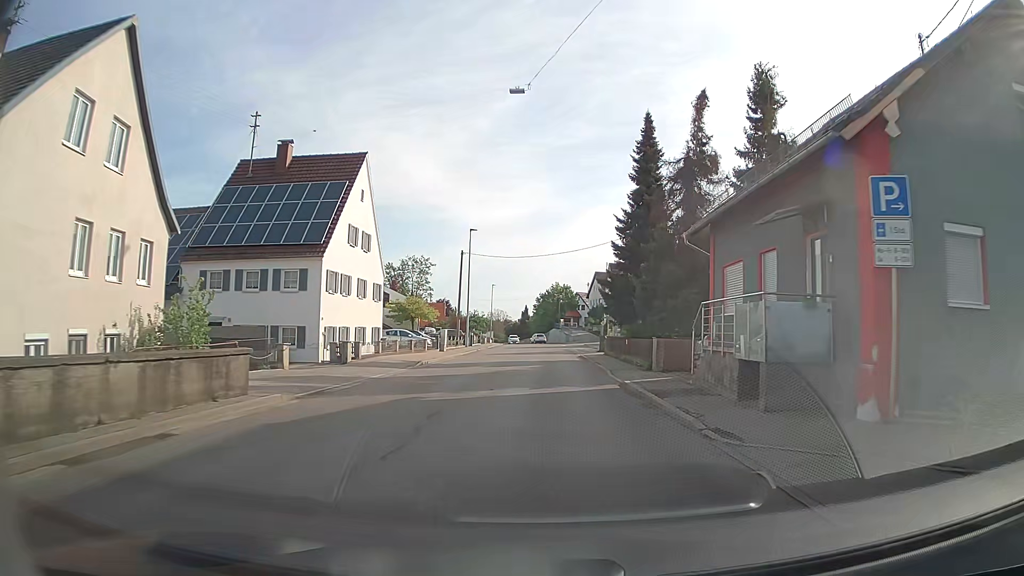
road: secondary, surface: asphalt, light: Day
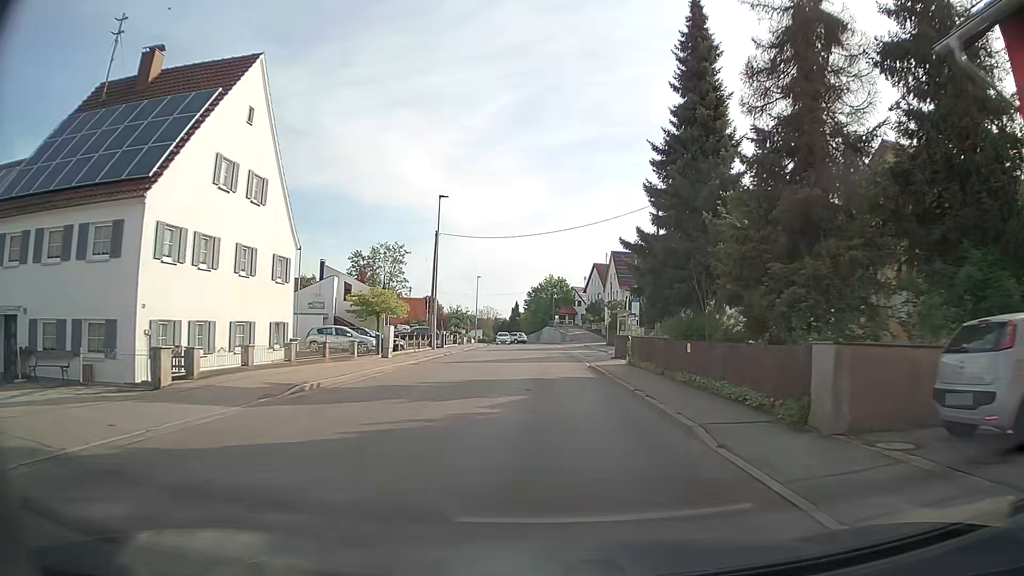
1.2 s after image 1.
(-0.1, +14.2) m; 0°
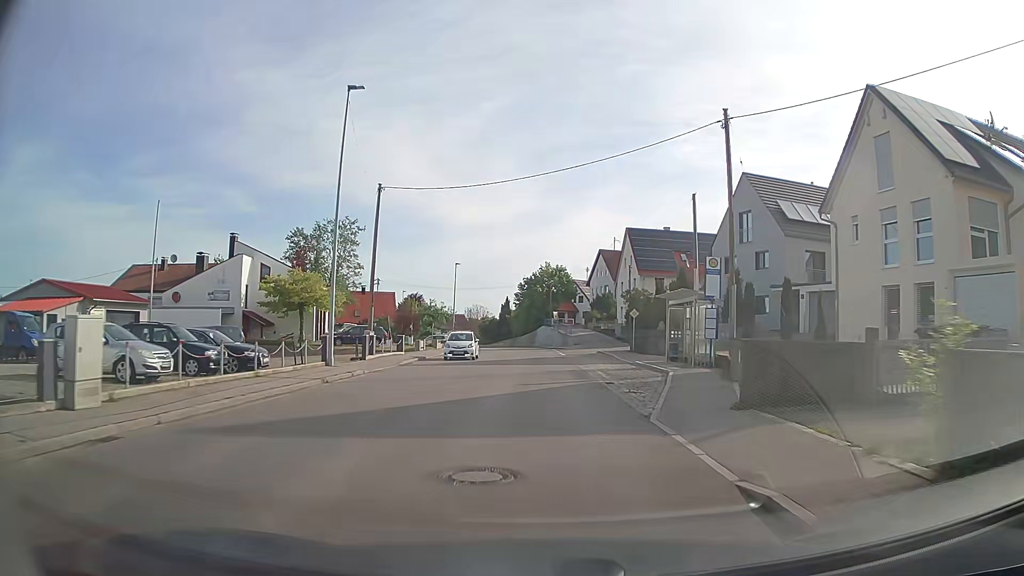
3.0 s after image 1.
(+0.1, +21.4) m; 0°
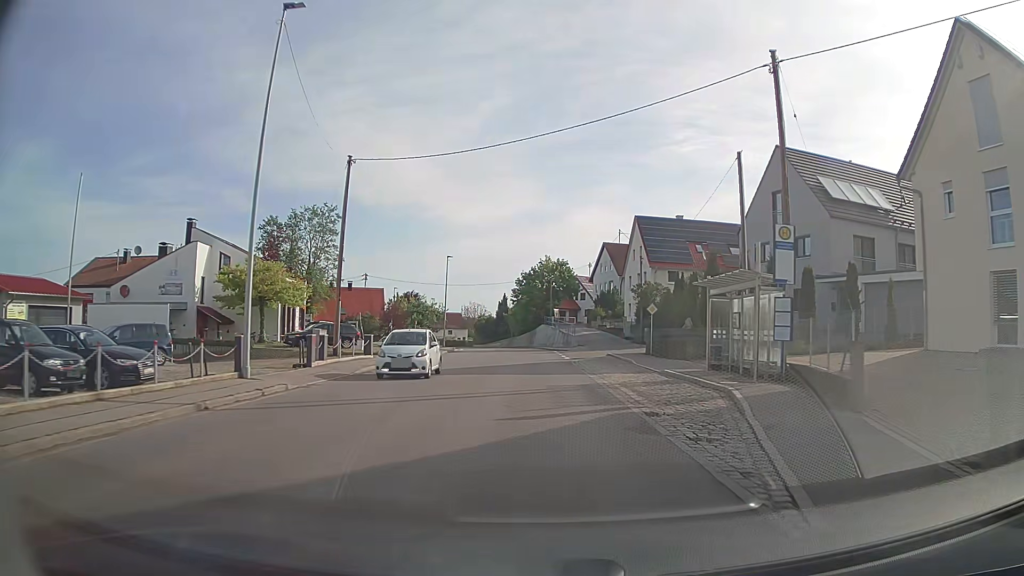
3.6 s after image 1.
(0.0, +7.1) m; 0°
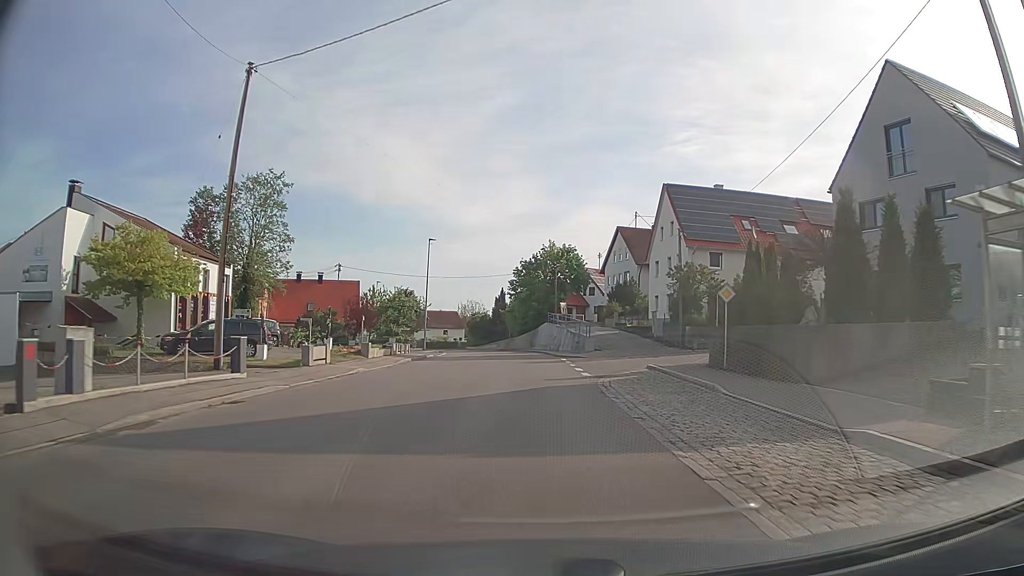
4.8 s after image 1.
(+0.1, +14.3) m; 0°
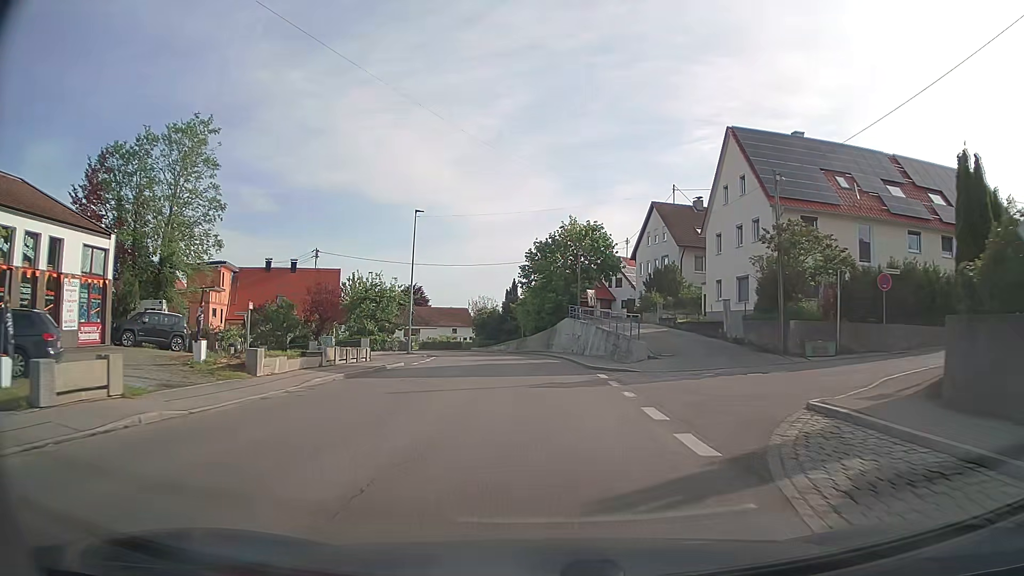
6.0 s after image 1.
(-0.2, +14.4) m; -2°
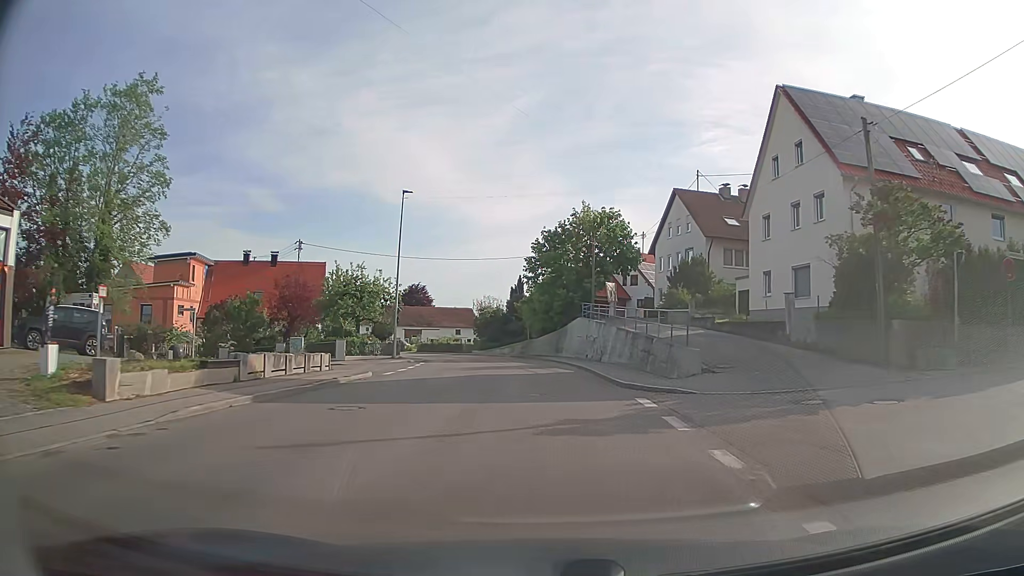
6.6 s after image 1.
(0.0, +7.2) m; 0°
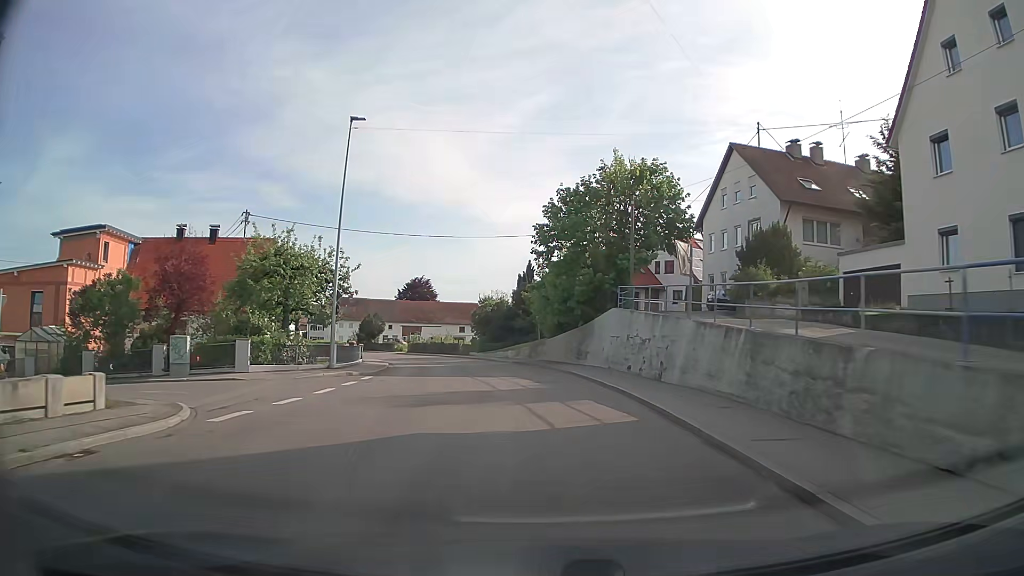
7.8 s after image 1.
(-0.2, +14.4) m; -2°
(0, +10) (0, +20) (-1, +30) (-3, +40) (-6, +49) (-9, +59) (-13, +68) (-18, +77) (-23, +85) (-28, +94) m
